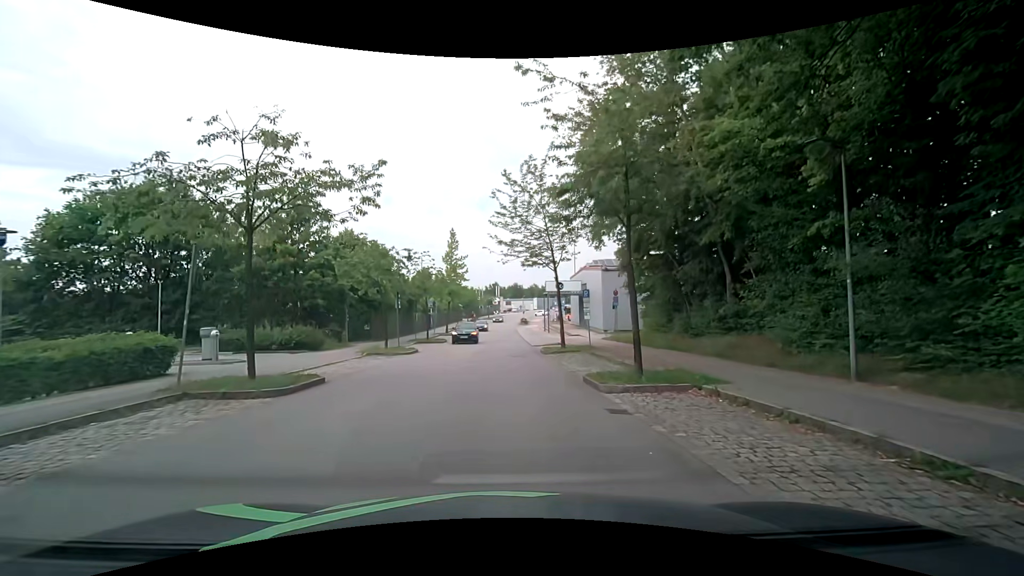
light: Day
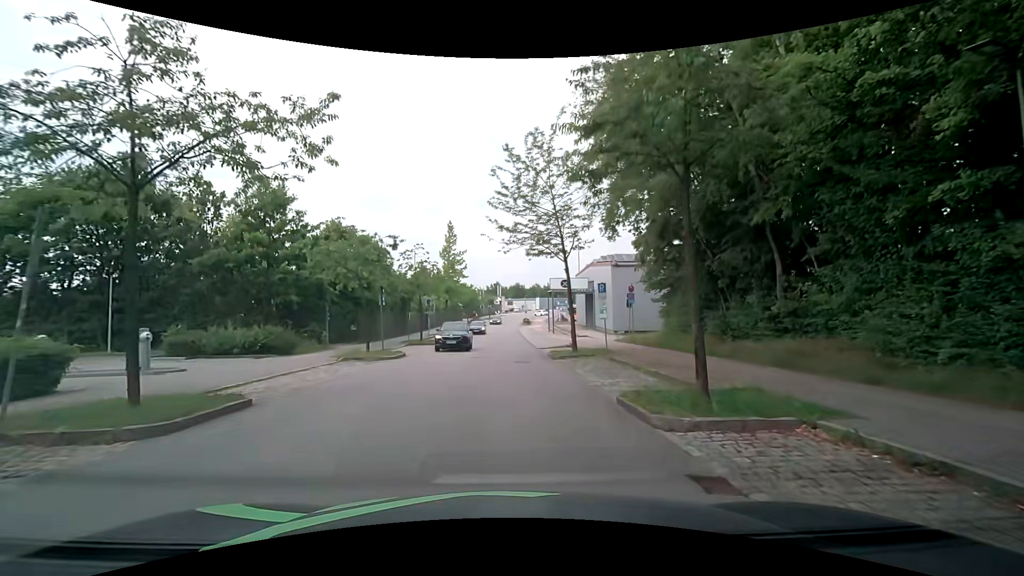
(0.0, +3.8) m; -1°
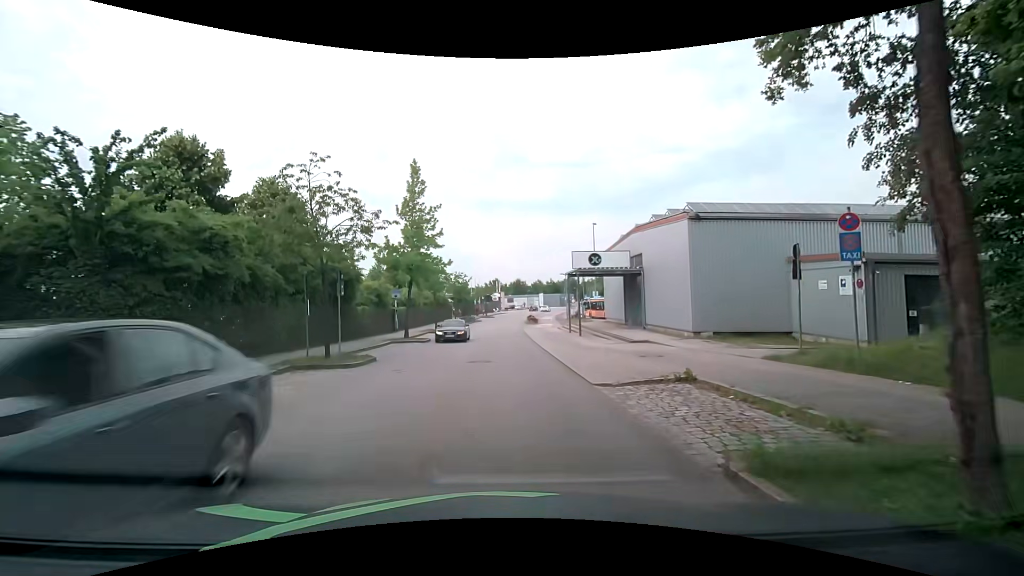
(+0.1, +18.8) m; +1°
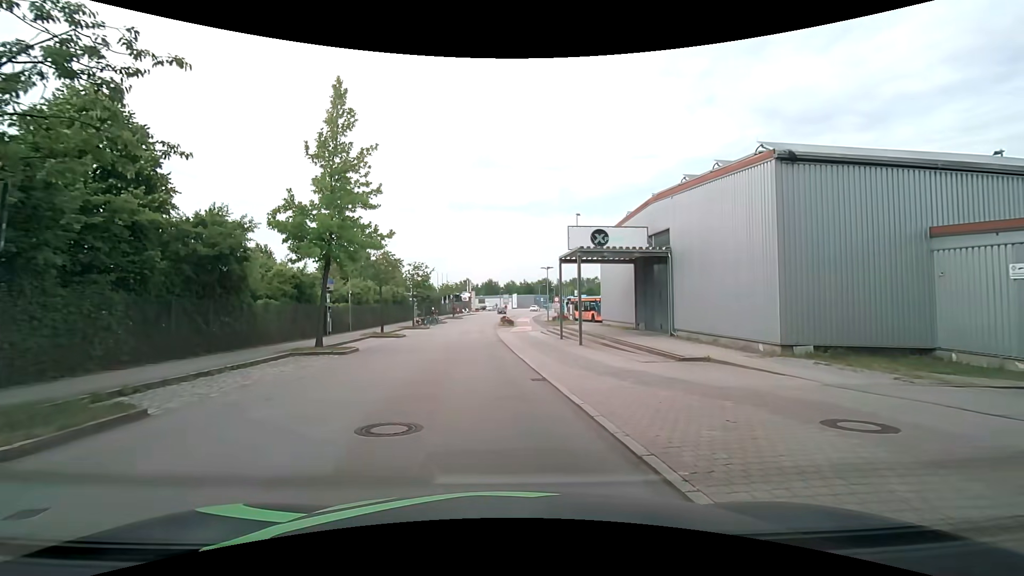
(0.0, +10.0) m; +3°
